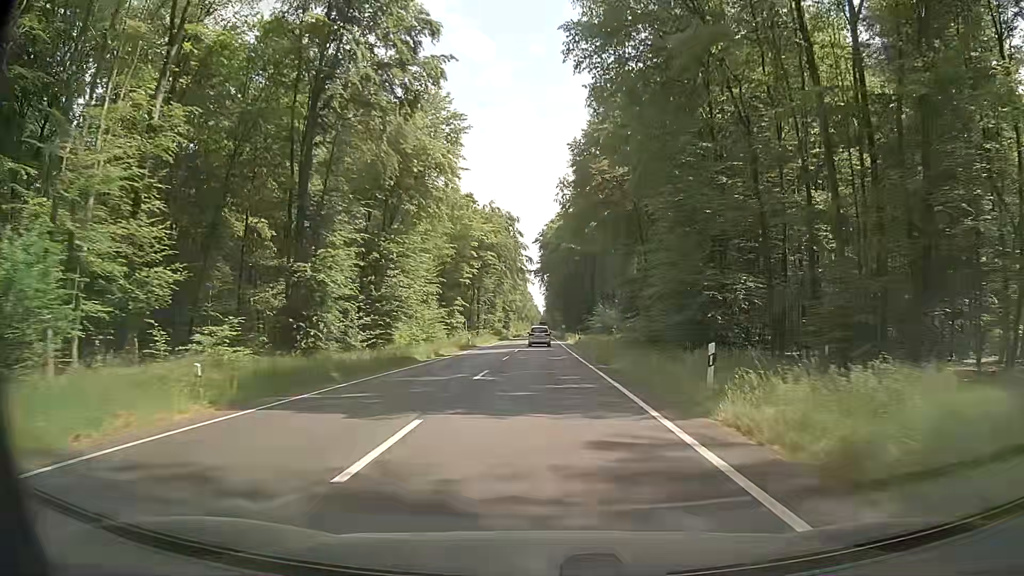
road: primary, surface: asphalt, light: Day
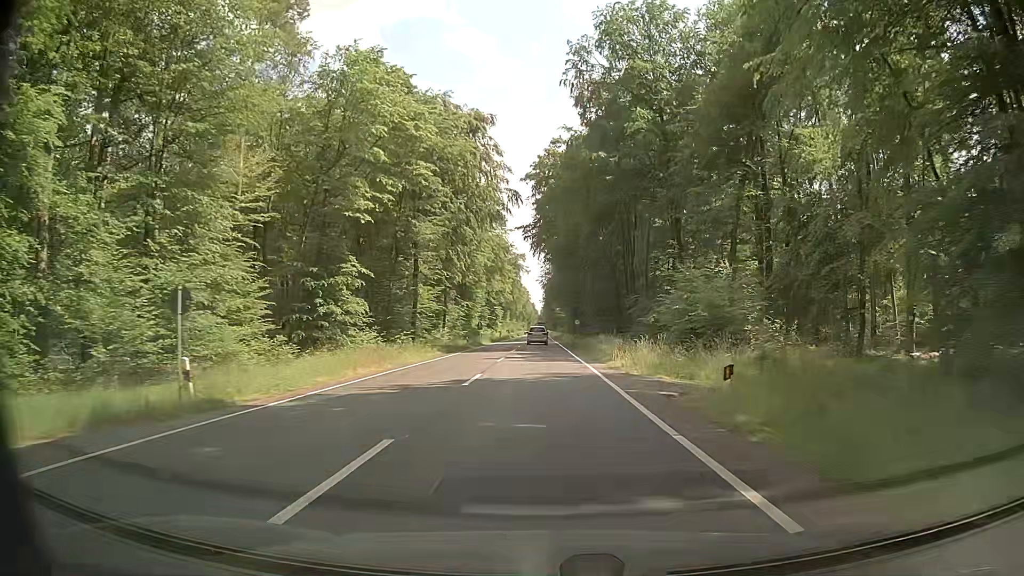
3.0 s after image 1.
(+0.2, +50.8) m; +1°
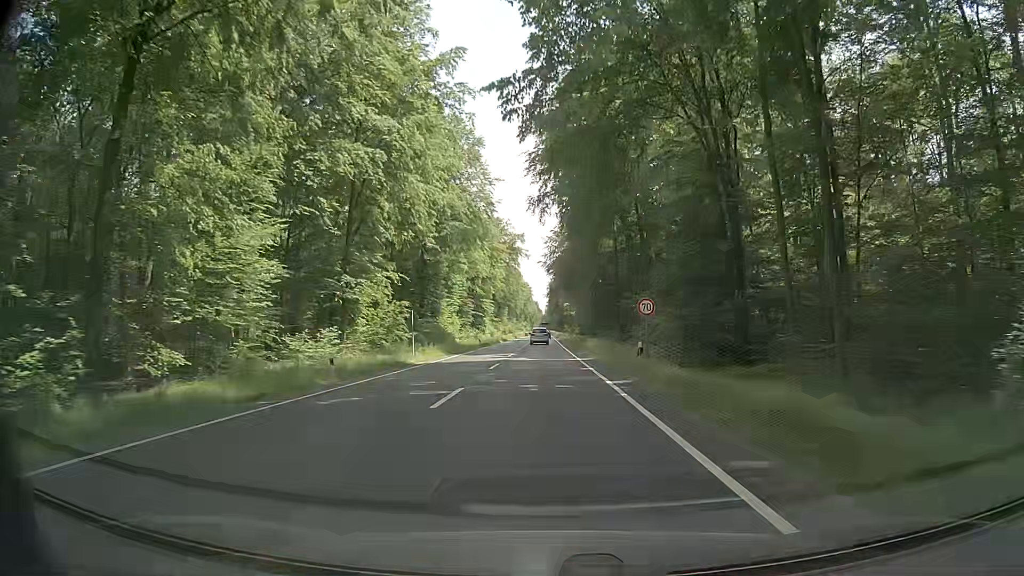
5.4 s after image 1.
(-0.3, +41.4) m; -1°
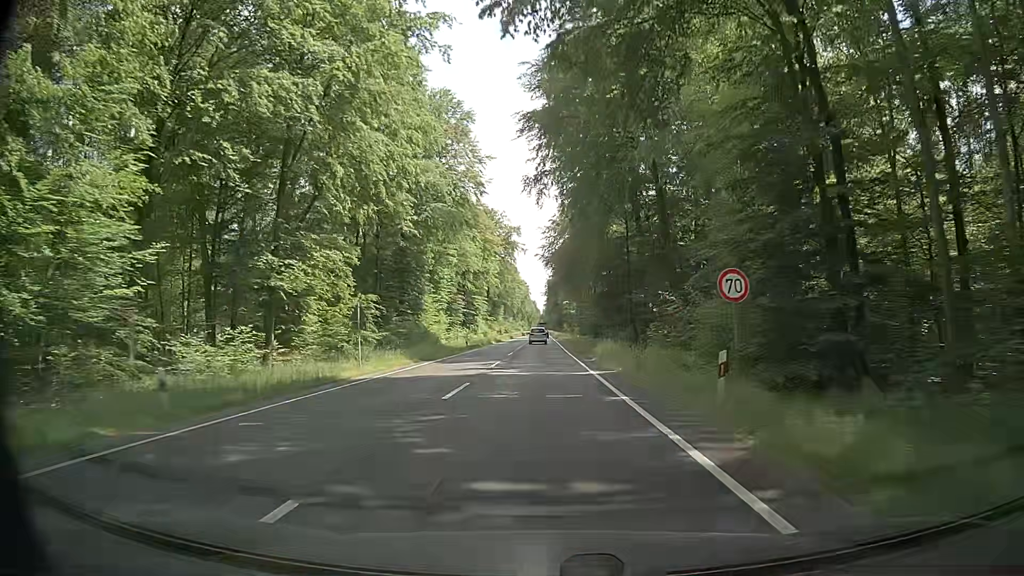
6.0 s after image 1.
(0.0, +10.5) m; 0°
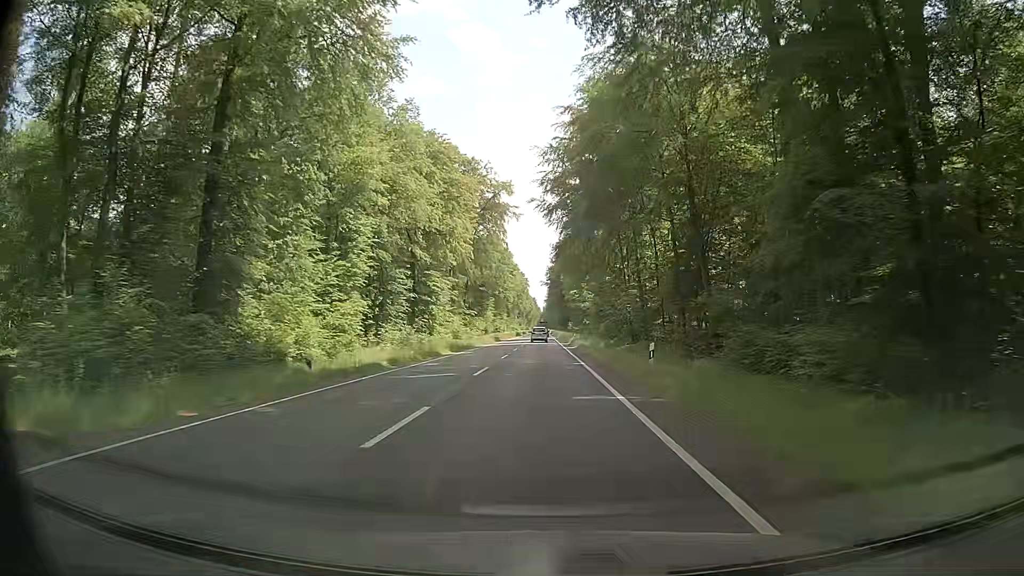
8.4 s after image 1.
(-0.1, +42.3) m; 0°
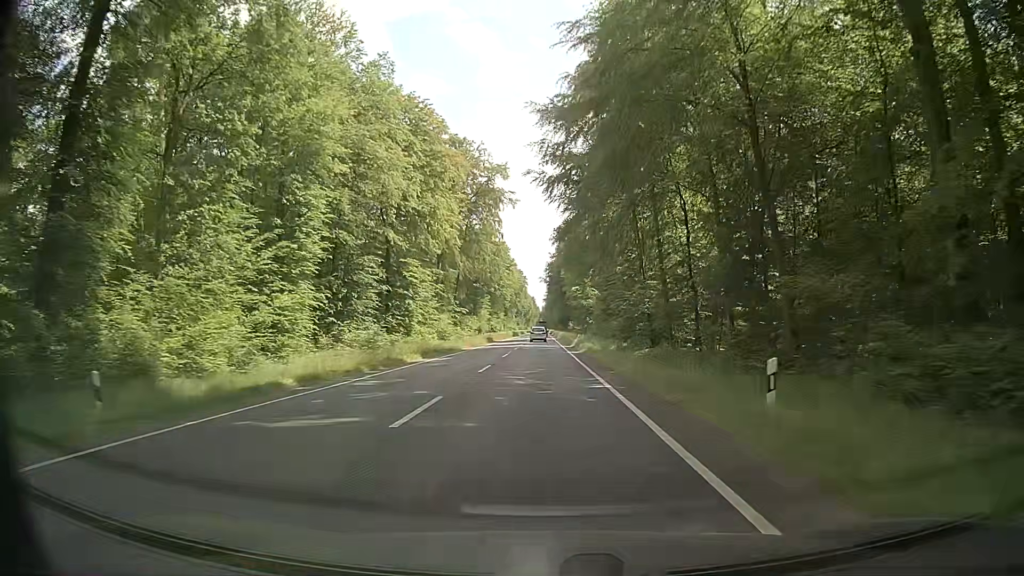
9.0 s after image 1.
(-0.1, +10.7) m; 0°
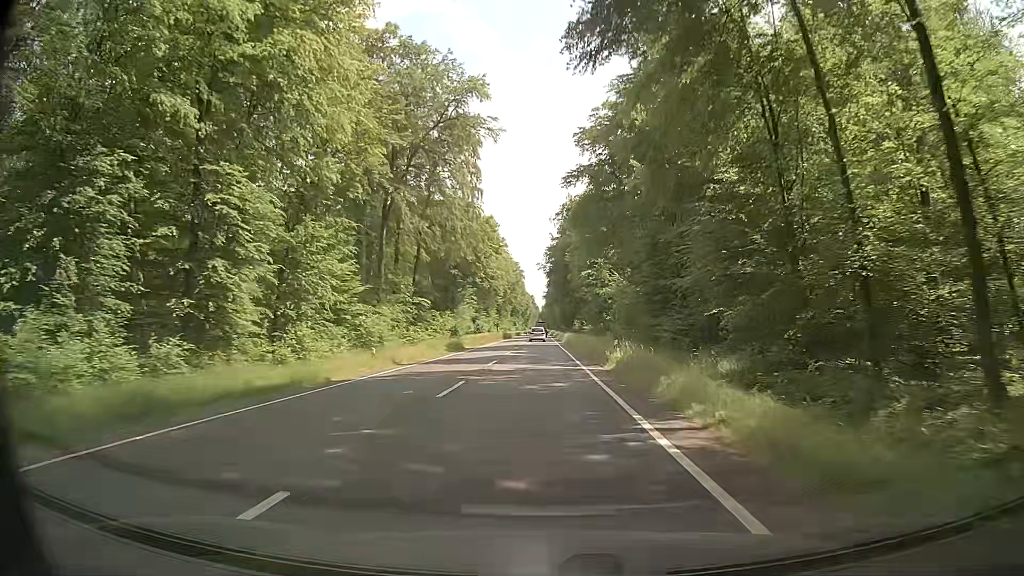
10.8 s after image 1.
(-0.1, +32.2) m; 0°
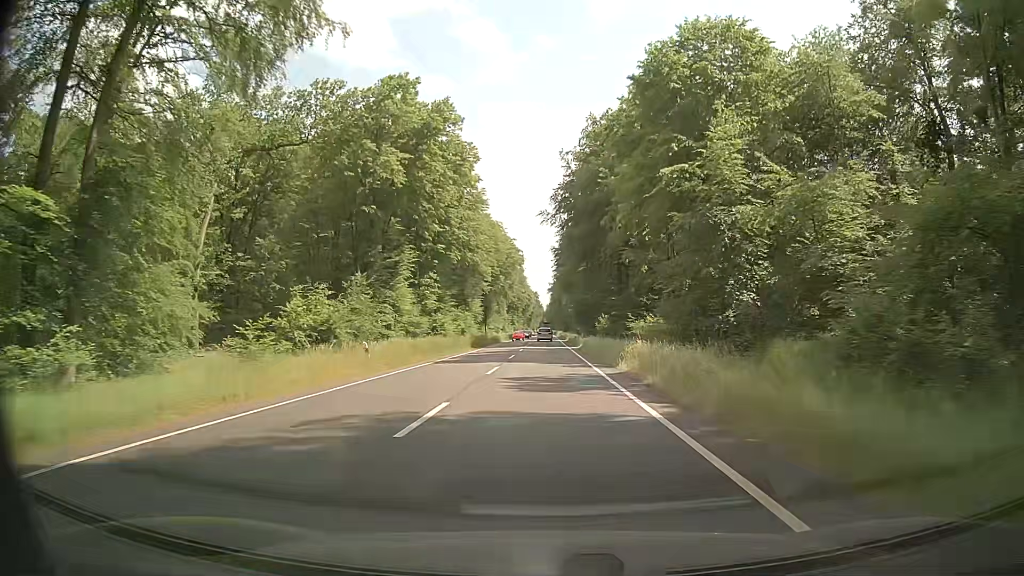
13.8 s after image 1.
(-0.7, +53.9) m; -1°
(0, +10) (0, +20) (0, +30) (0, +40) (0, +50) (0, +60) (0, +70) (+1, +80) (+1, +90) (+1, +100) m
